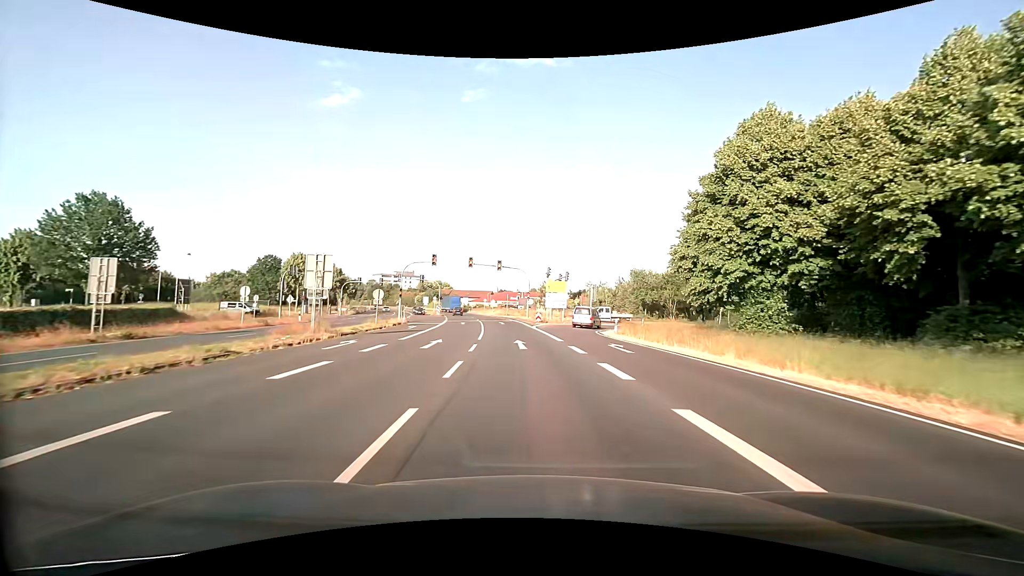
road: primary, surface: asphalt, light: Day
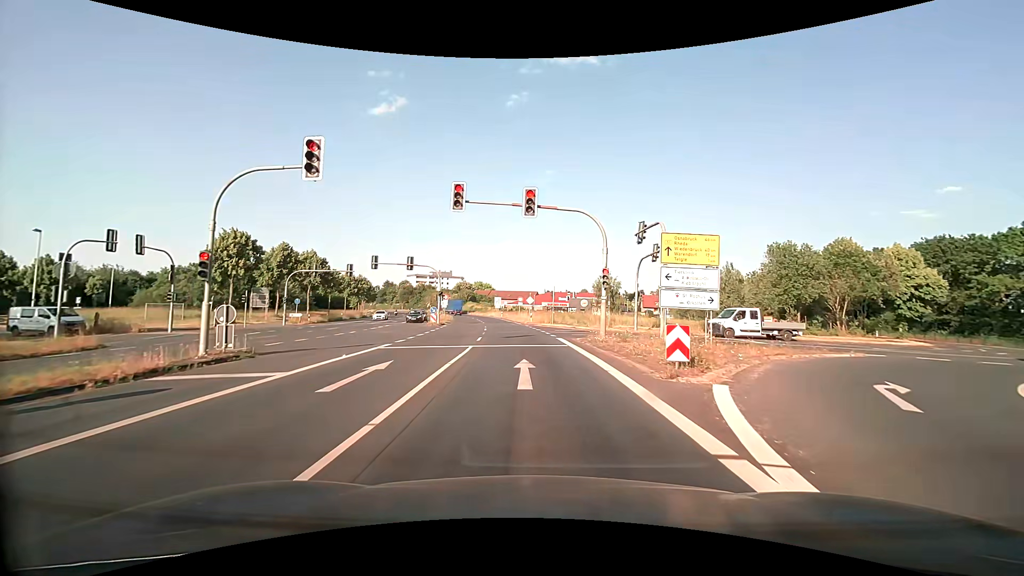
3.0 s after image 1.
(-1.4, +33.2) m; -6°
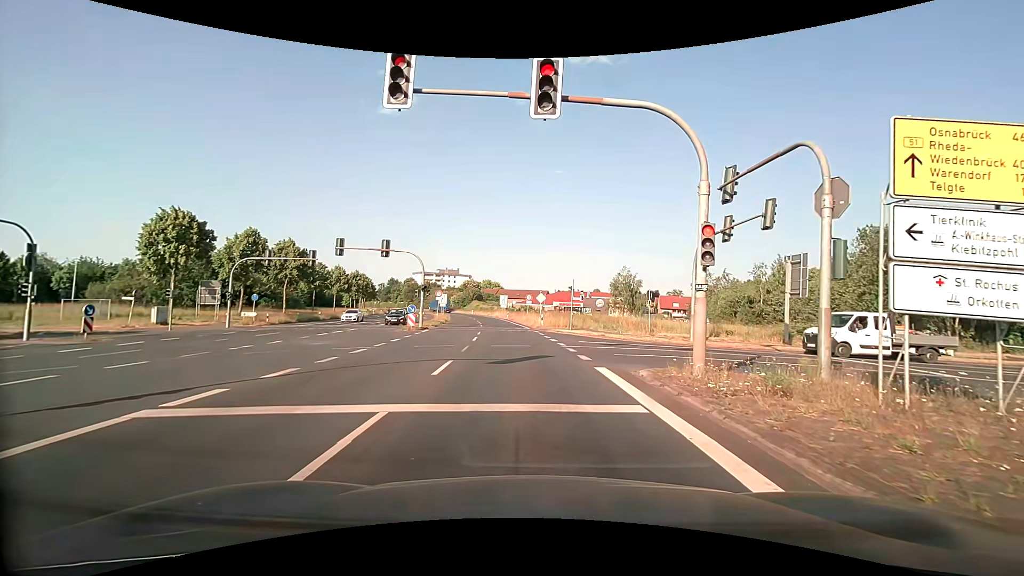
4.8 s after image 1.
(-0.1, +11.1) m; -1°
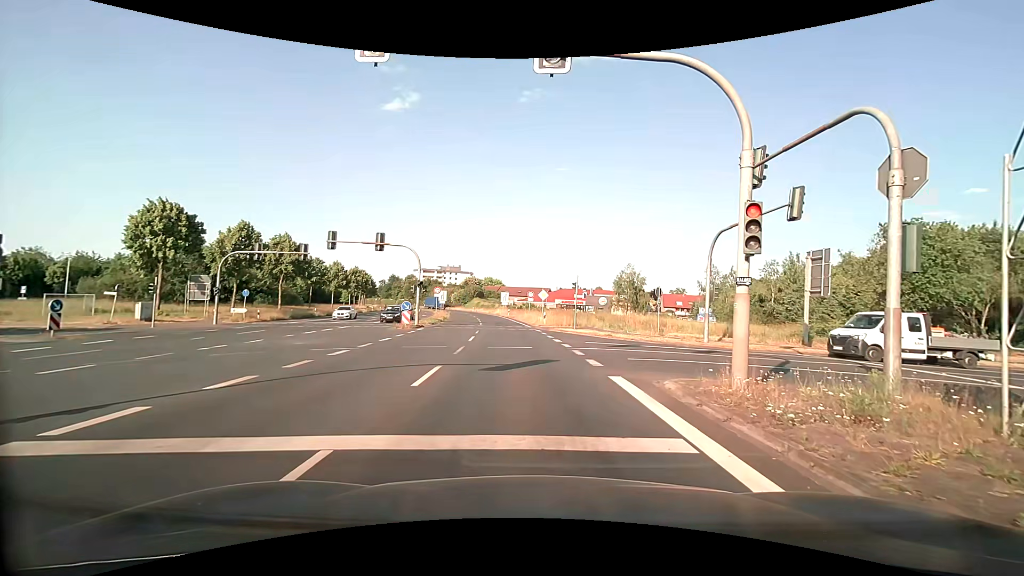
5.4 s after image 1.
(0.0, +1.8) m; -1°
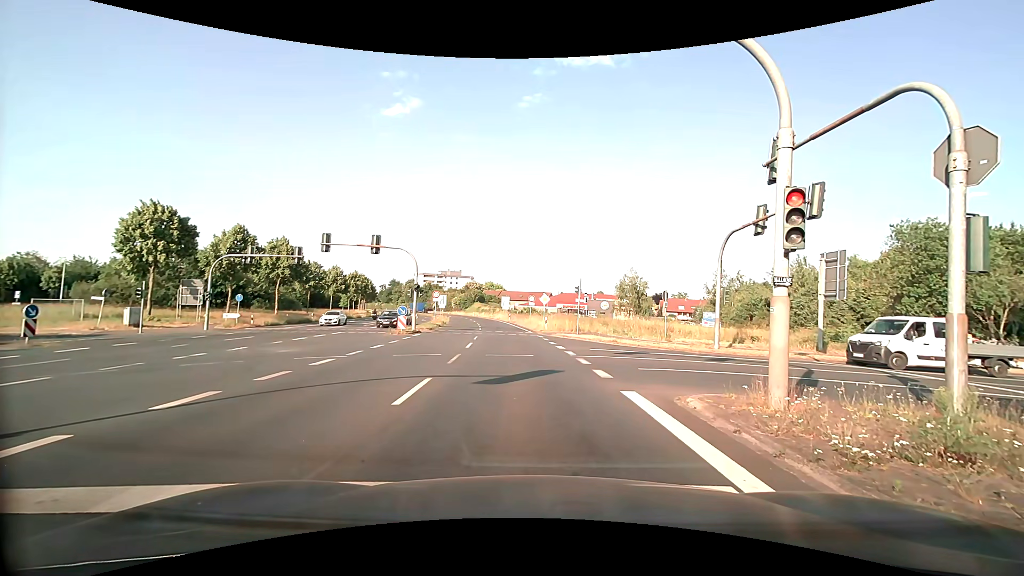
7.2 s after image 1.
(0.0, +1.2) m; +1°
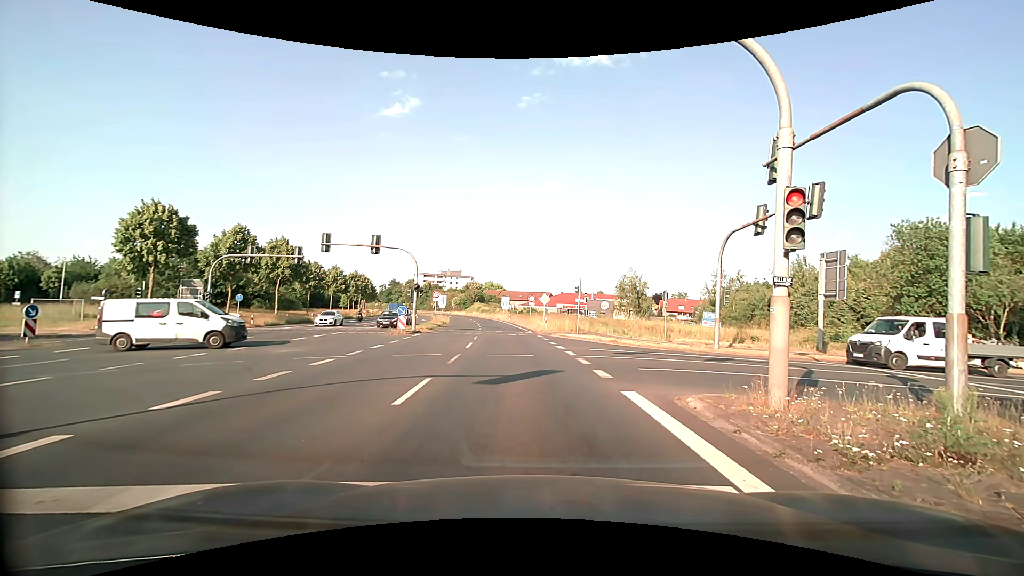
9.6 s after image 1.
(0.0, 0.0) m; 0°
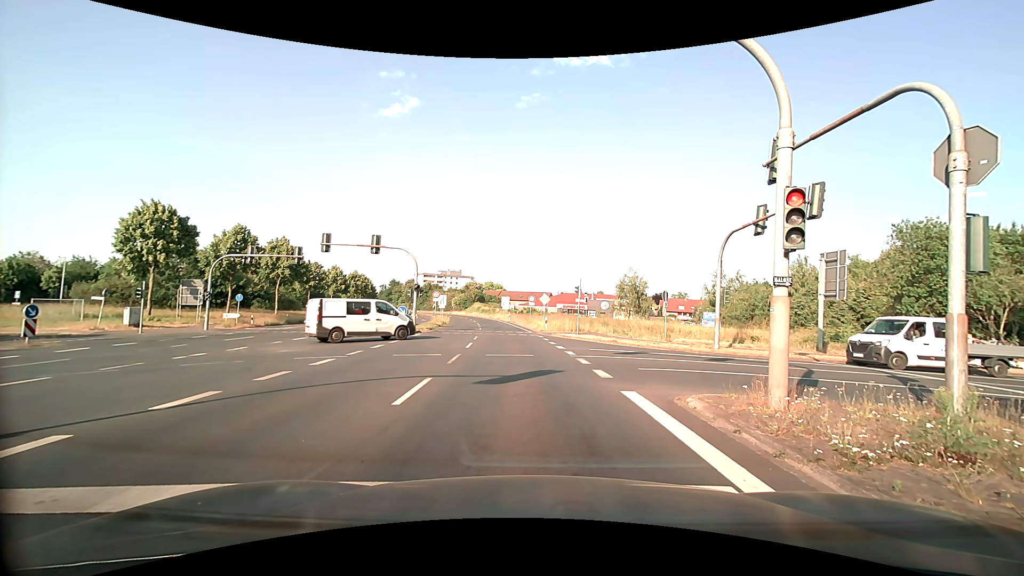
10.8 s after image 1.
(0.0, 0.0) m; 0°
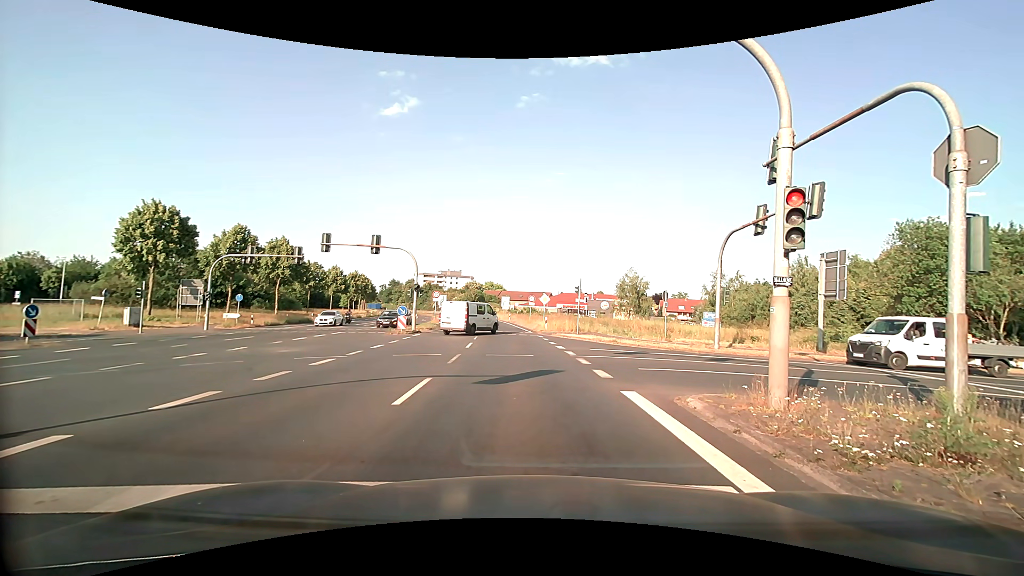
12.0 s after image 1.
(0.0, 0.0) m; 0°
